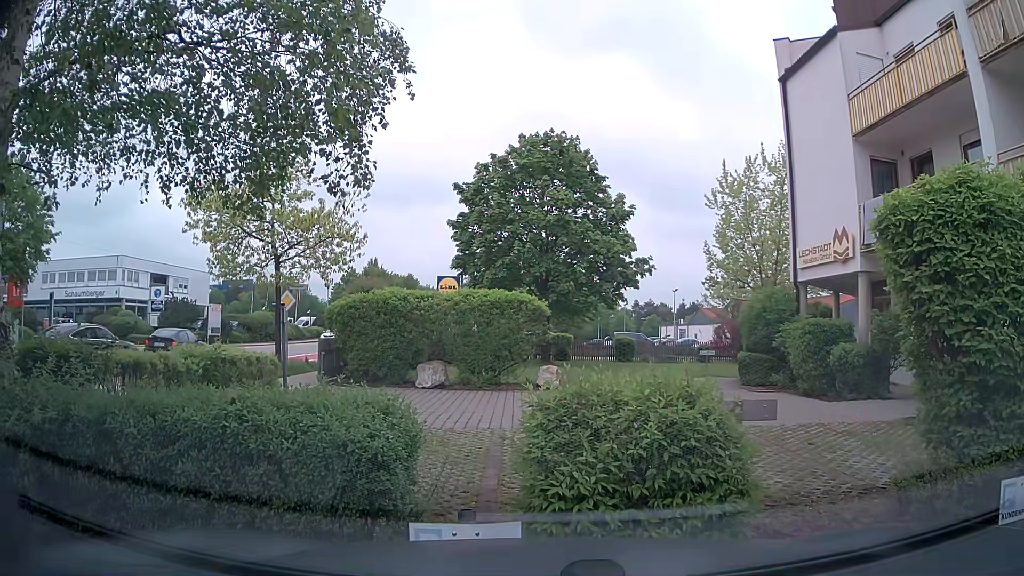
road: tertiary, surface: asphalt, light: Day
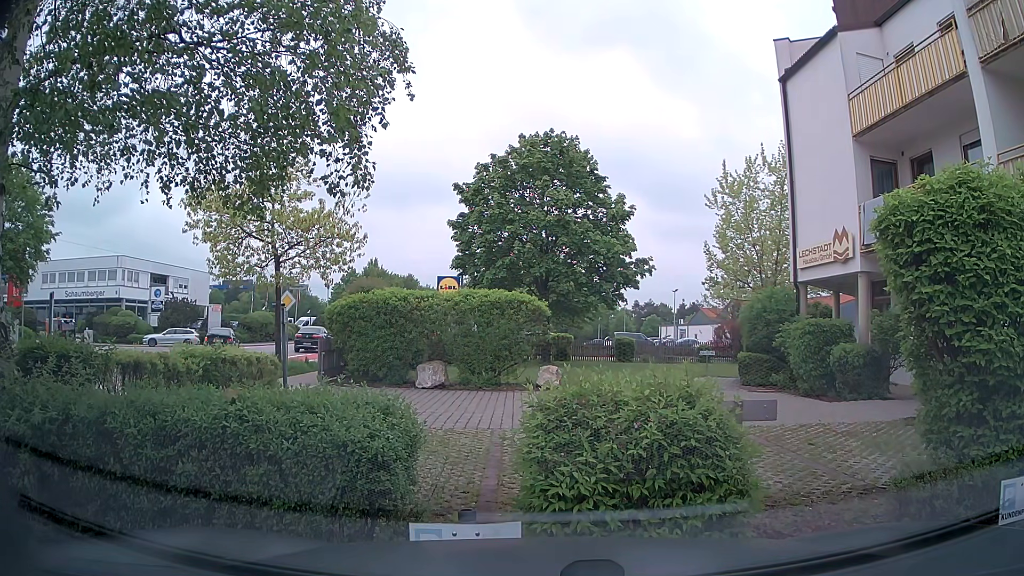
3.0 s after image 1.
(0.0, +0.1) m; 0°
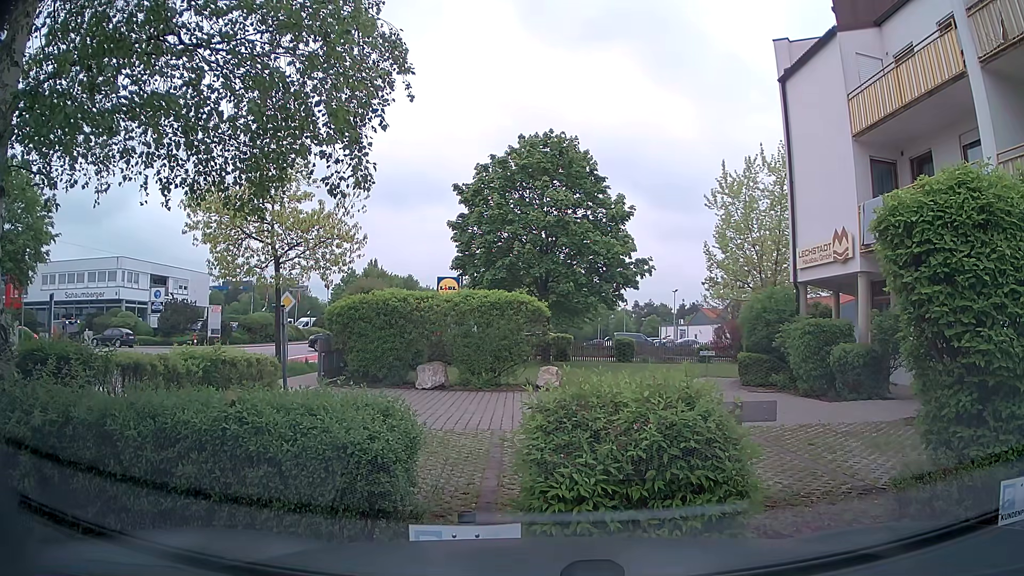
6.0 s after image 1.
(0.0, 0.0) m; 0°
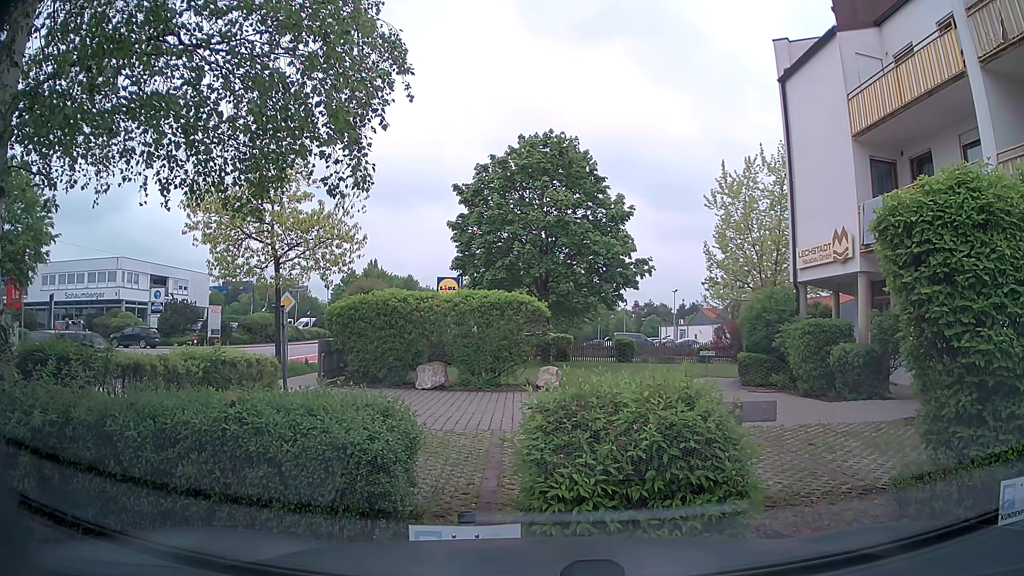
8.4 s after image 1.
(0.0, 0.0) m; 0°
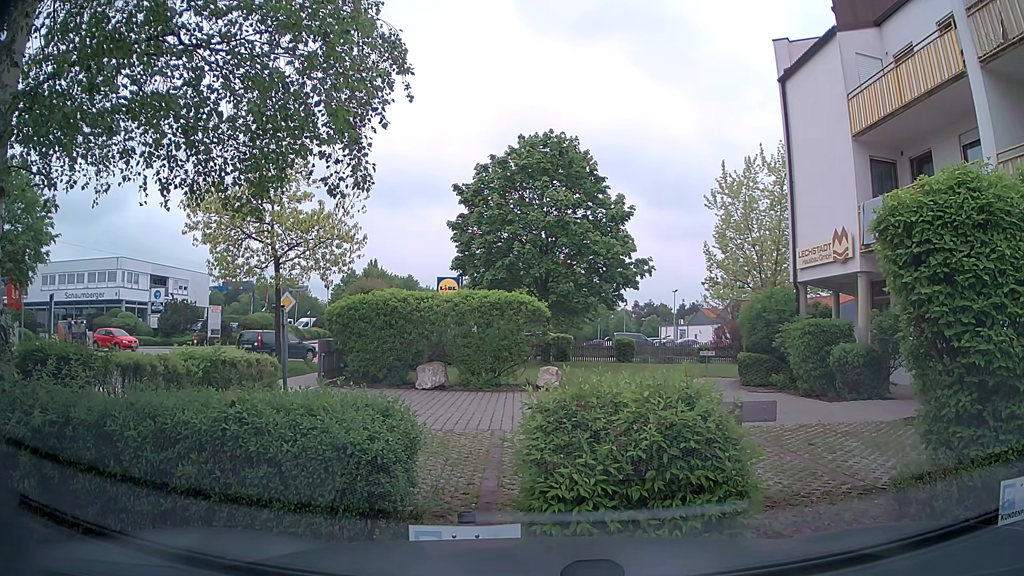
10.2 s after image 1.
(0.0, 0.0) m; 0°
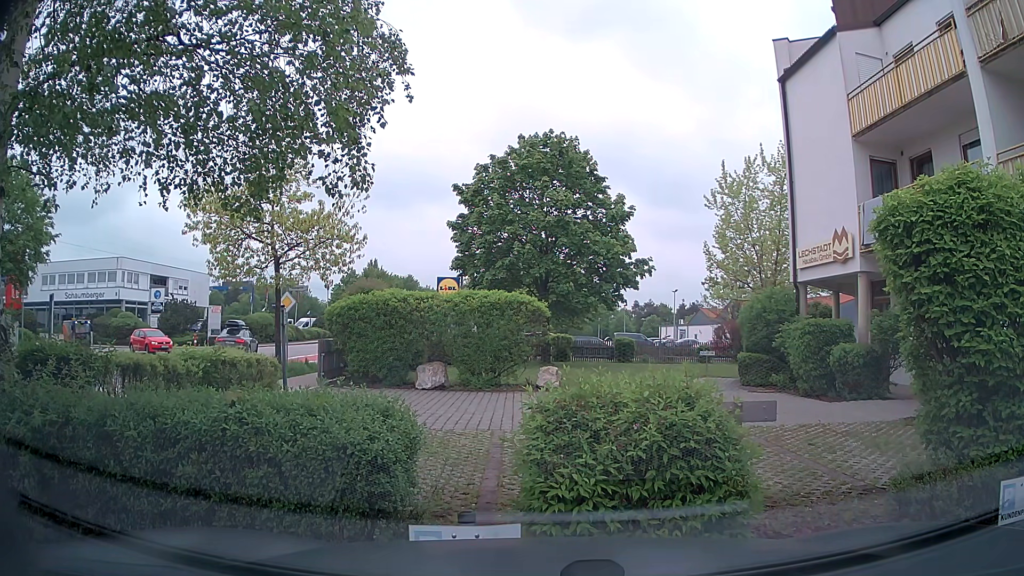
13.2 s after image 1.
(0.0, 0.0) m; 0°
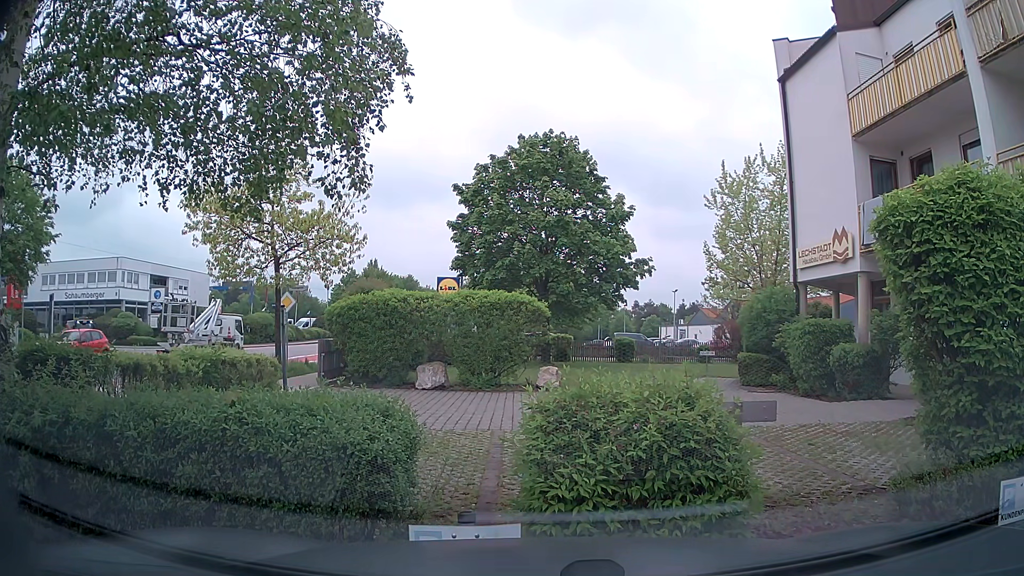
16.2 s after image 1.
(0.0, 0.0) m; 0°
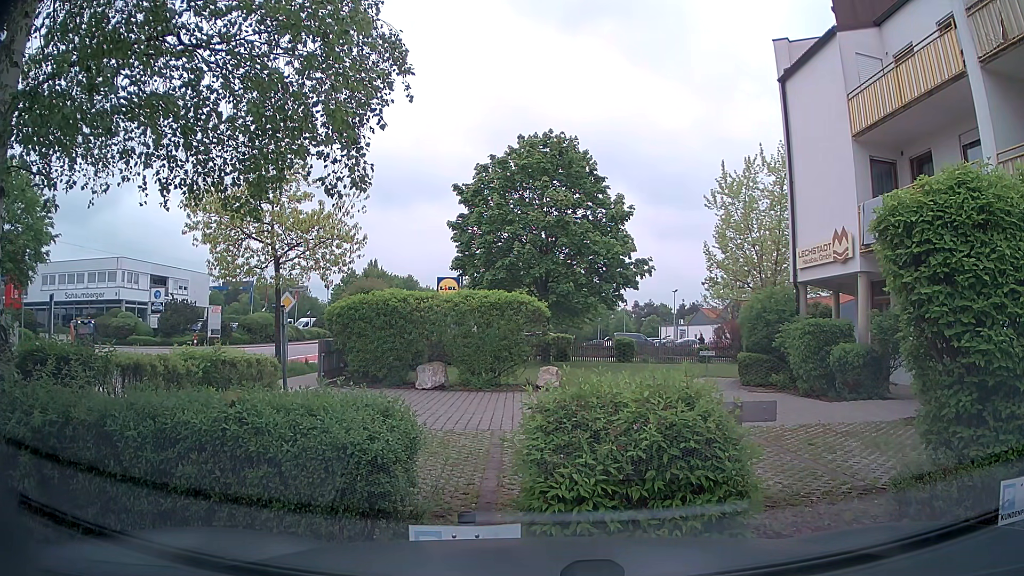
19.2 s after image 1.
(0.0, 0.0) m; 0°
